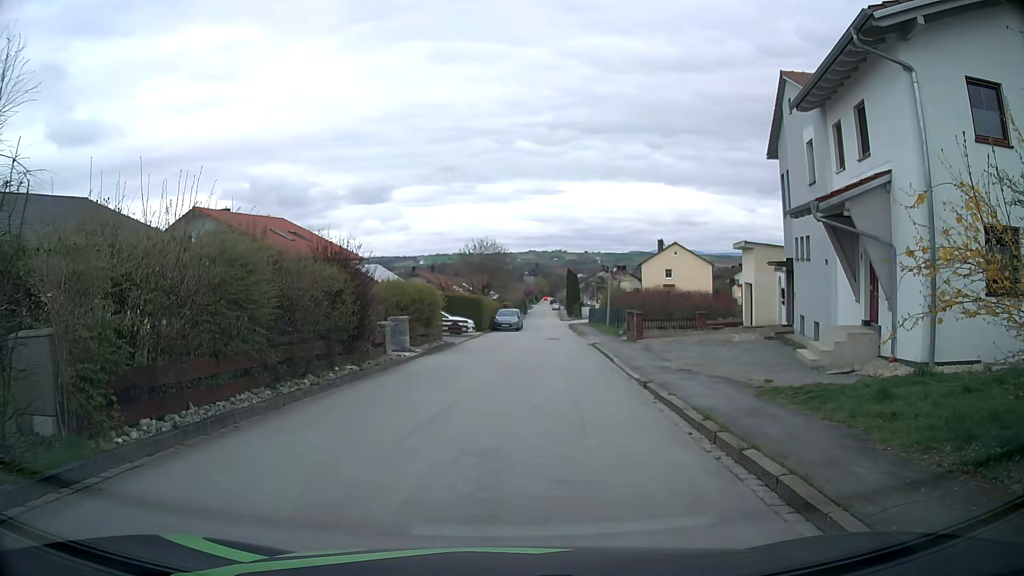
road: residential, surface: asphalt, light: Day
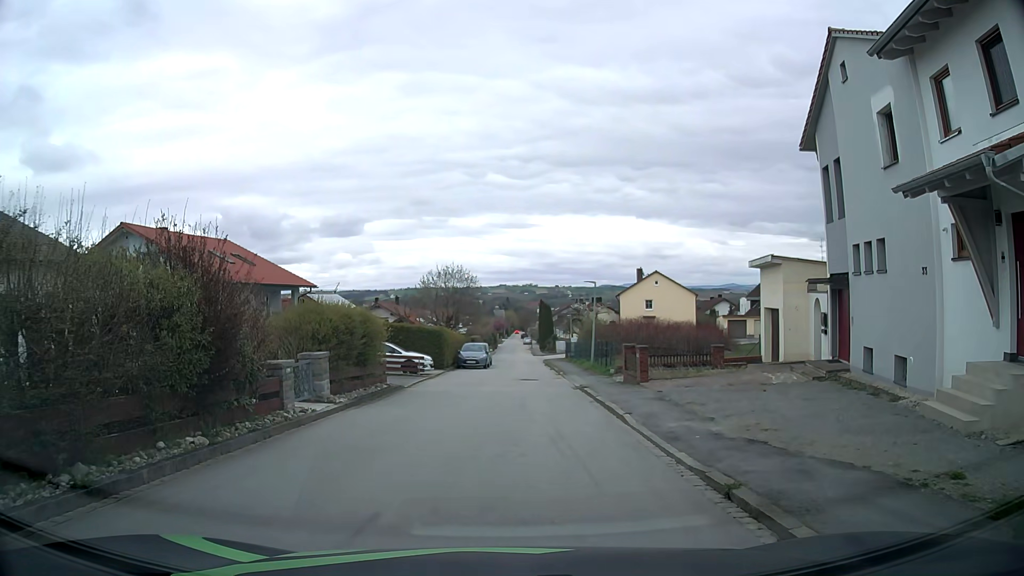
(-0.1, +6.3) m; 0°
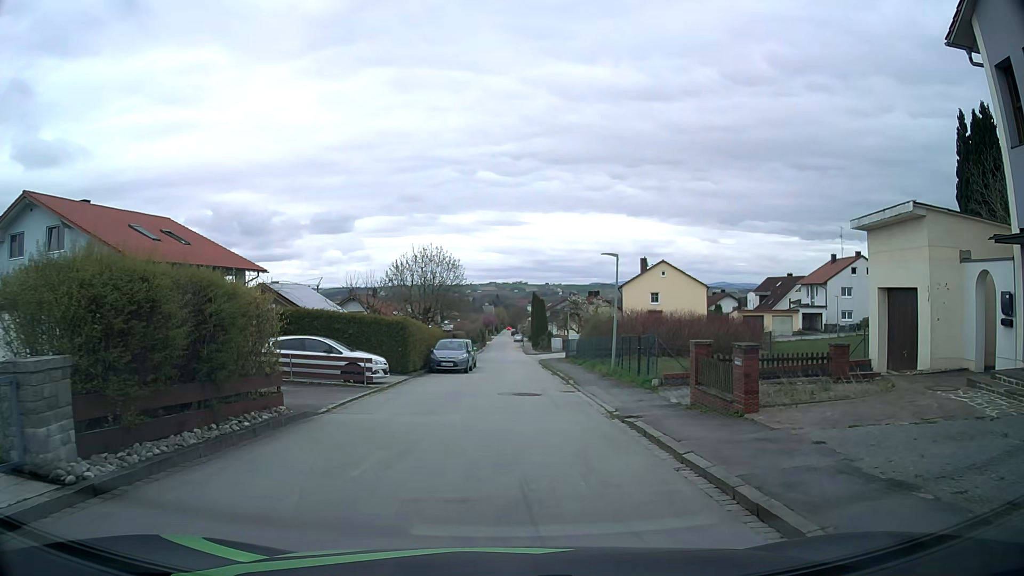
(+0.1, +9.2) m; +2°
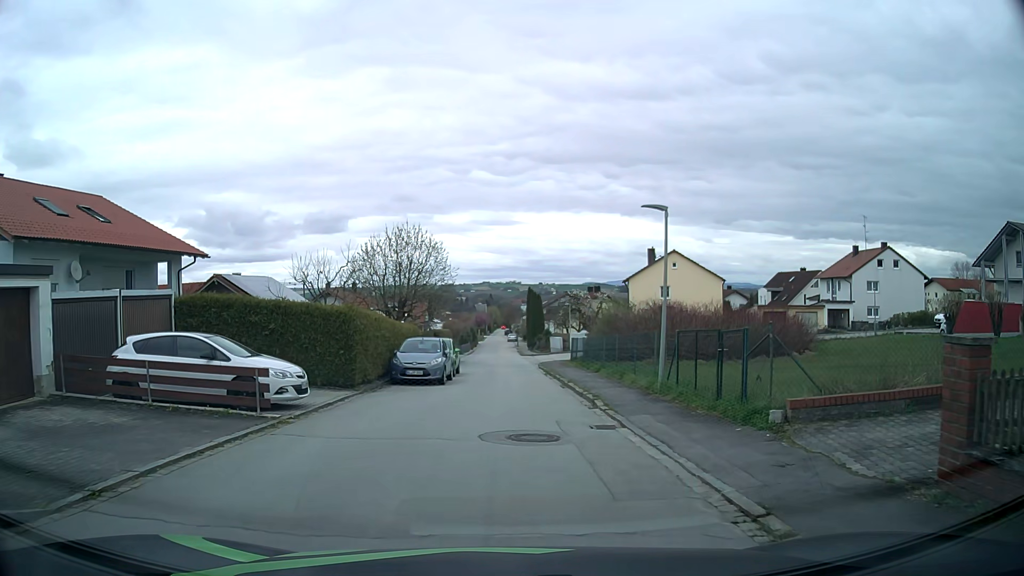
(0.0, +8.2) m; 0°
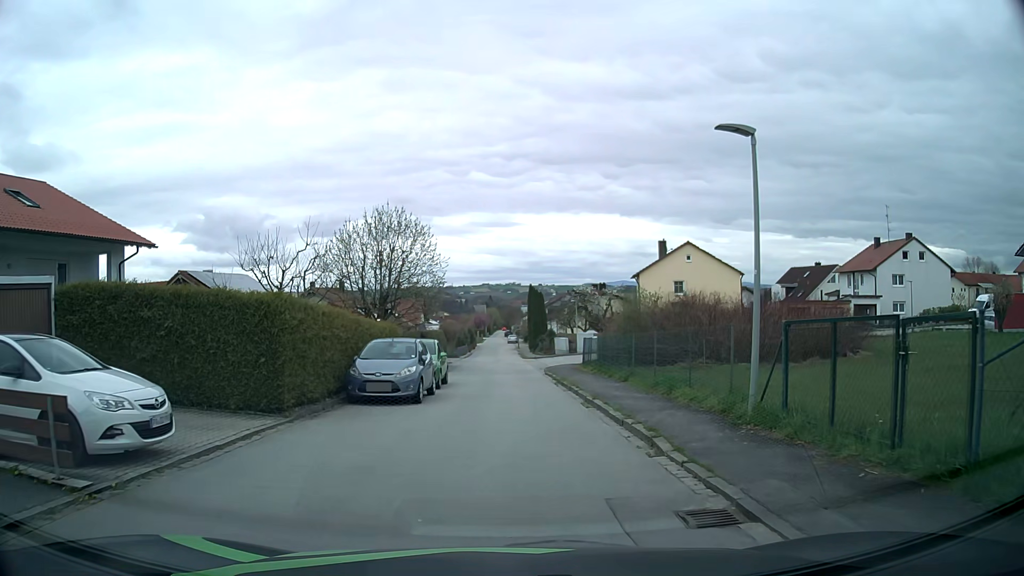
(0.0, +5.8) m; 0°
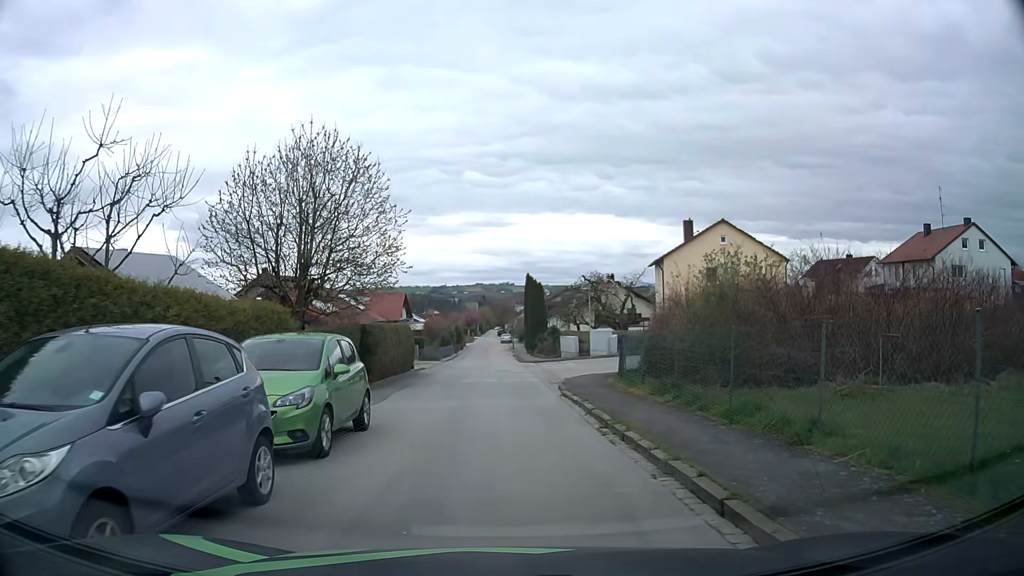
(0.0, +12.2) m; +1°
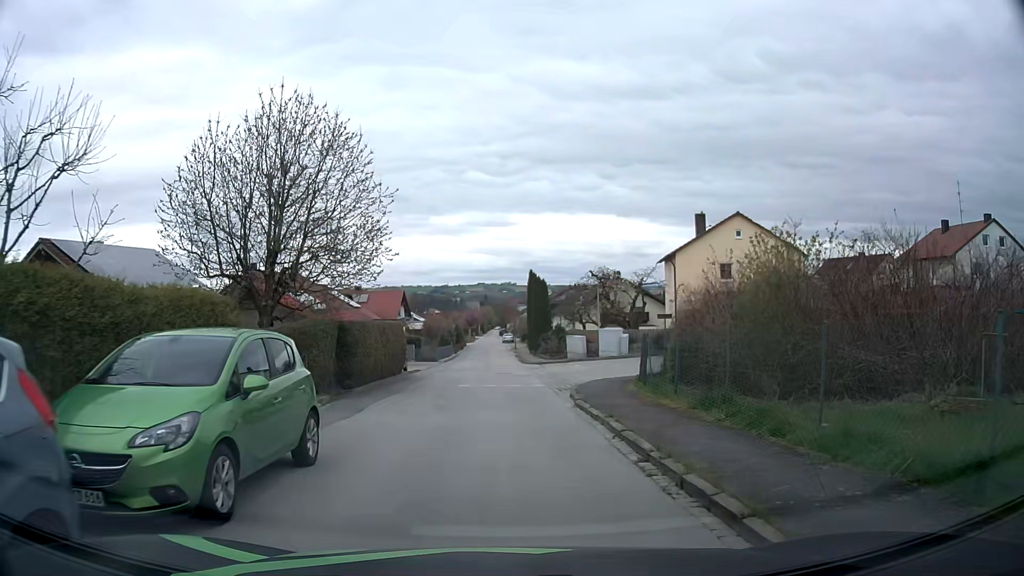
(-0.1, +3.1) m; -1°
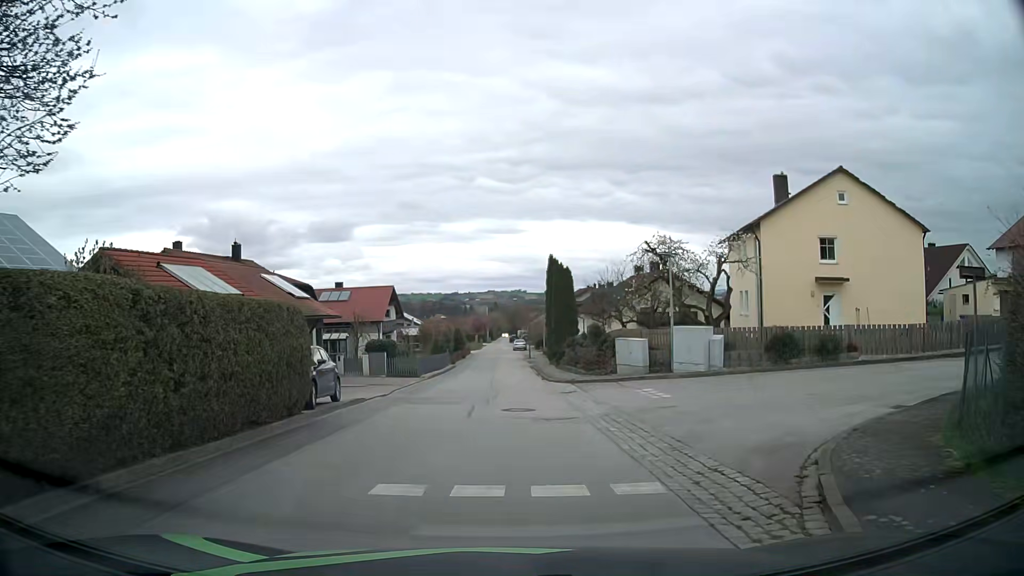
(-0.3, +14.9) m; -2°
(0, +10) (0, +20) (0, +30) (0, +40) (0, +50) (0, +60) (+1, +70) (+1, +80) (0, +90) (0, +100) m
